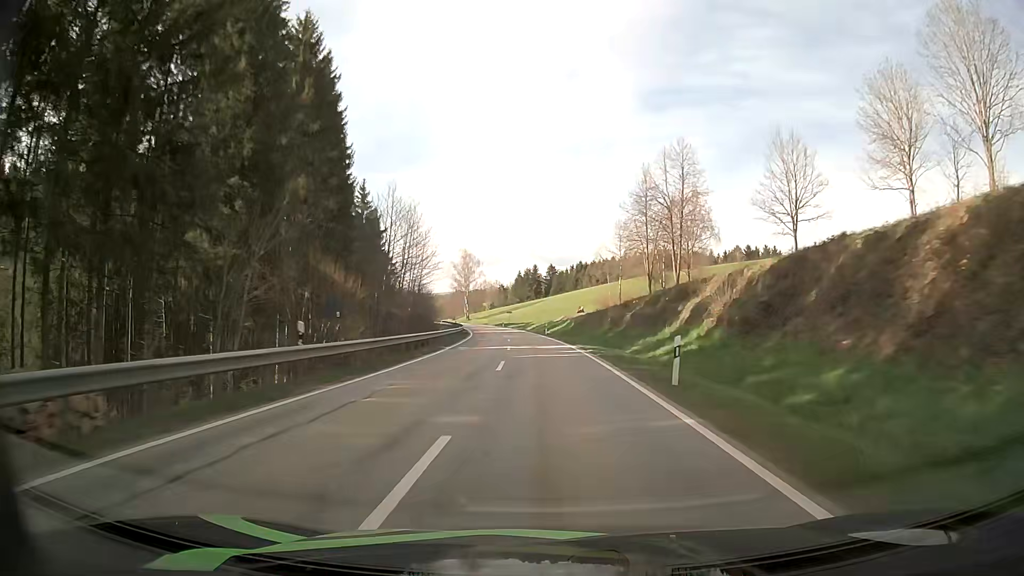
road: secondary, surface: asphalt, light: Day
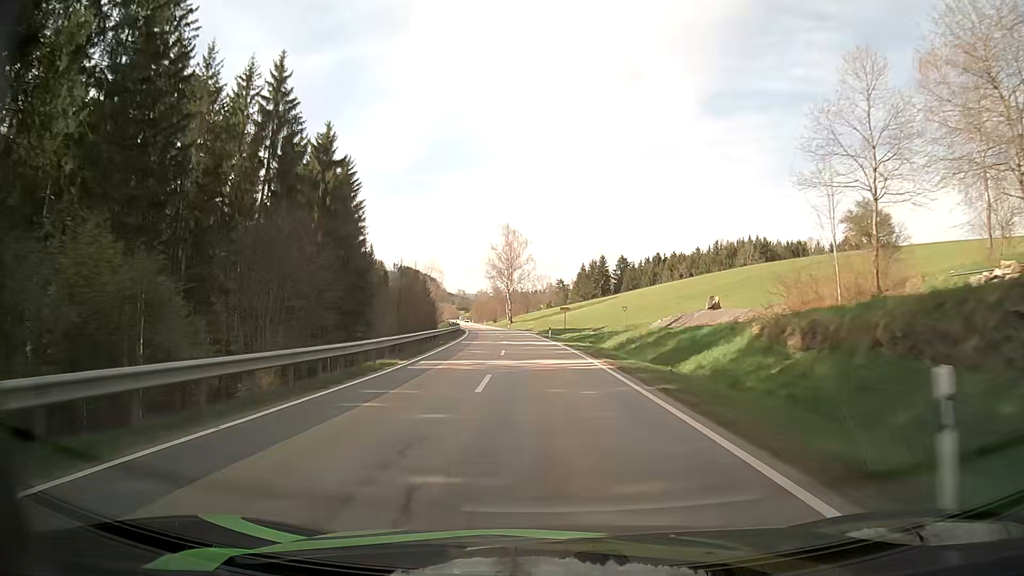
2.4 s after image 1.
(-2.5, +59.1) m; -6°
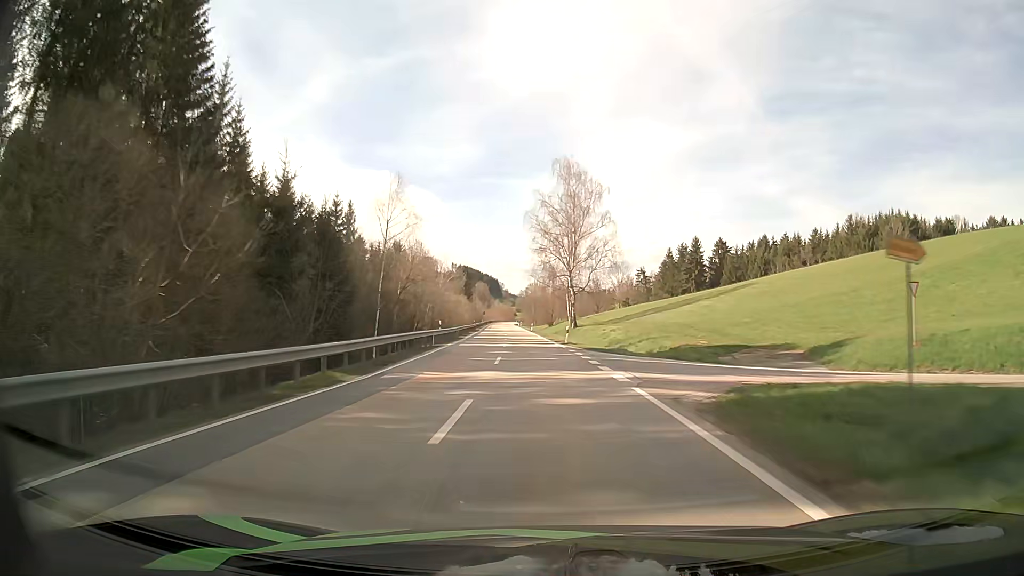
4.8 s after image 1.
(-2.6, +60.2) m; -5°
(0, +10) (0, +20) (-1, +30) (-1, +40) (-2, +50) (-2, +60) (-3, +70) (-4, +80) (-4, +90) (-5, +100) m
